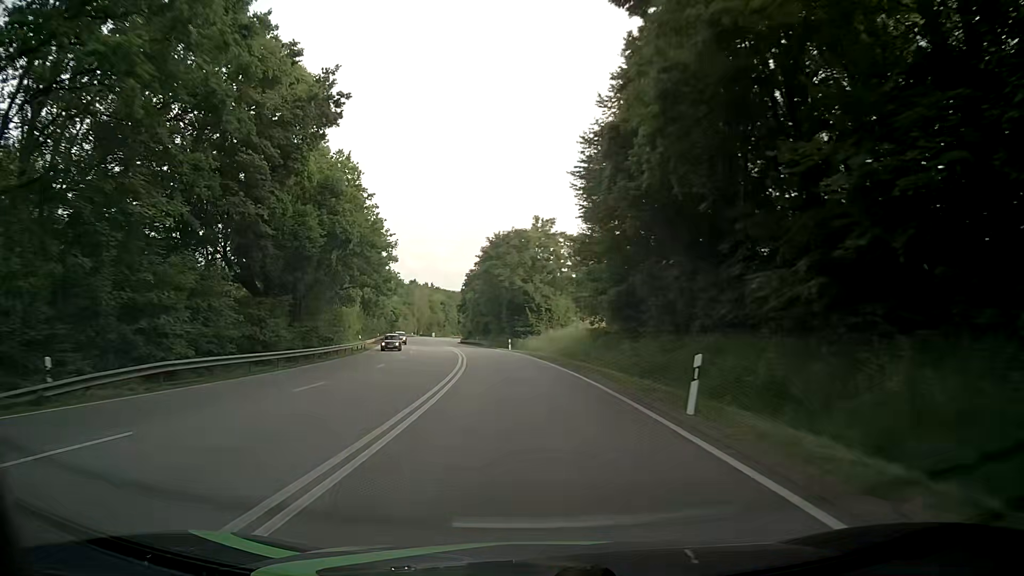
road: primary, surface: asphalt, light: Day
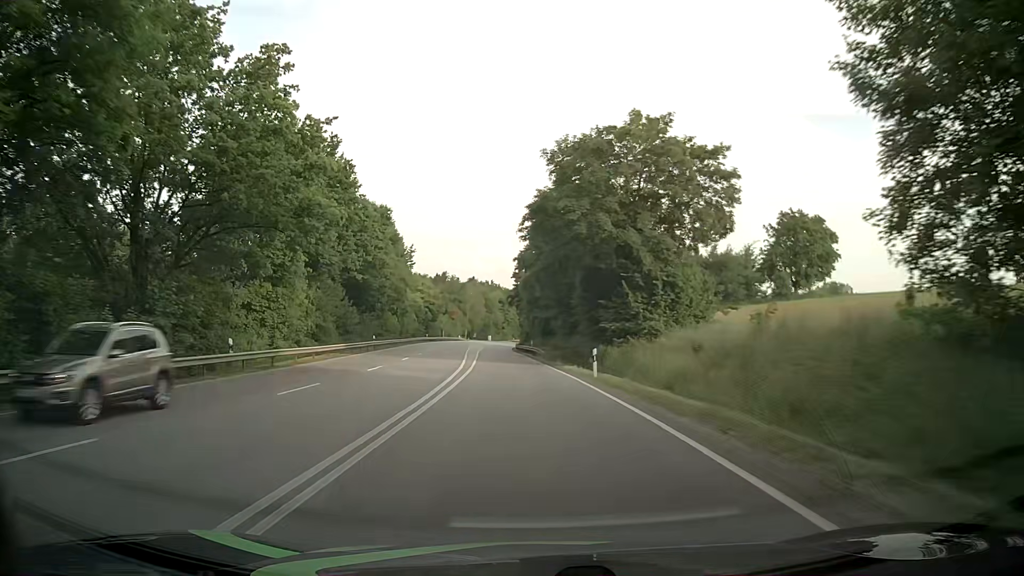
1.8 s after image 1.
(-1.8, +37.5) m; -5°
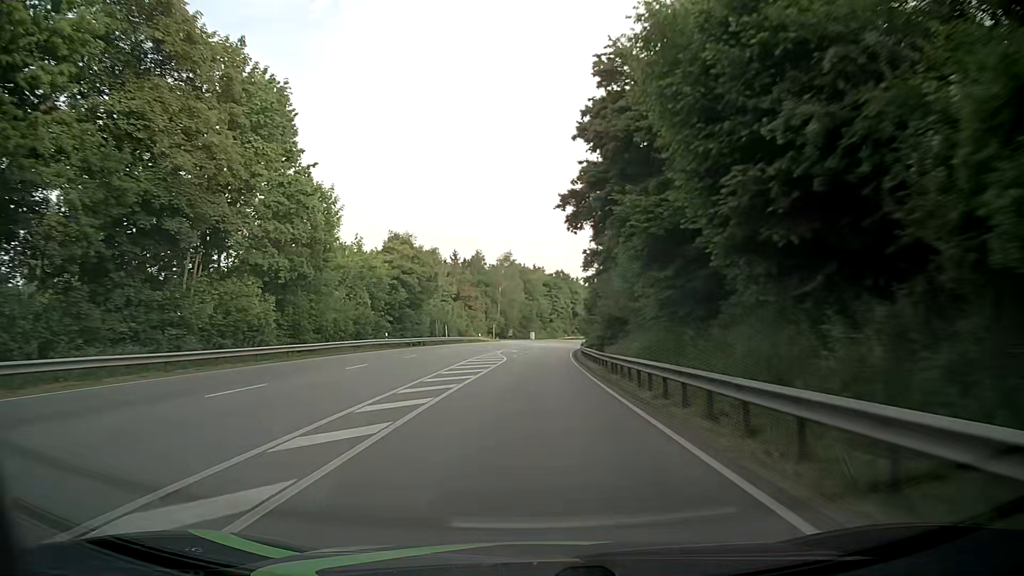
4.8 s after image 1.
(-3.6, +62.6) m; -4°
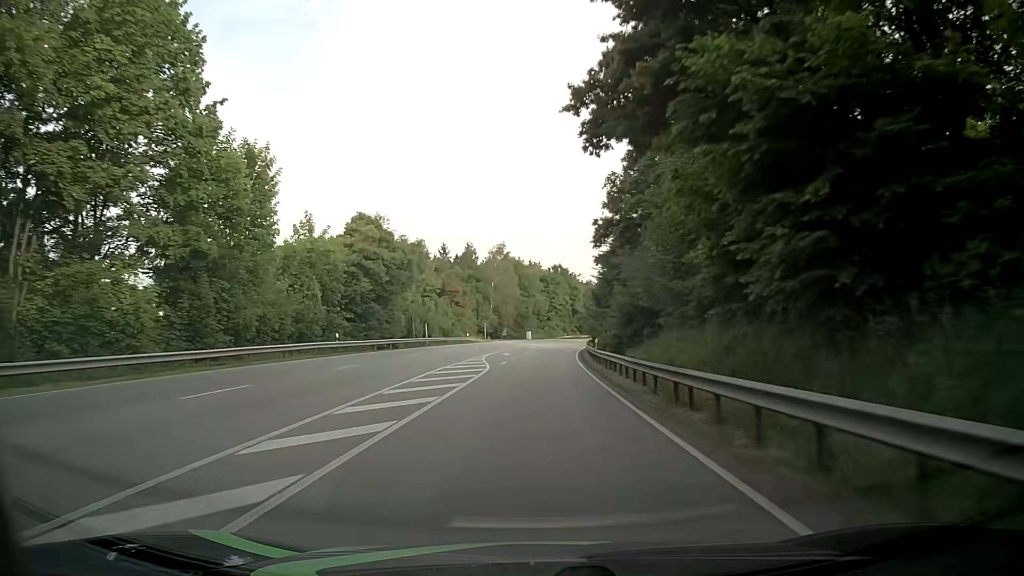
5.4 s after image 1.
(0.0, +12.6) m; 0°
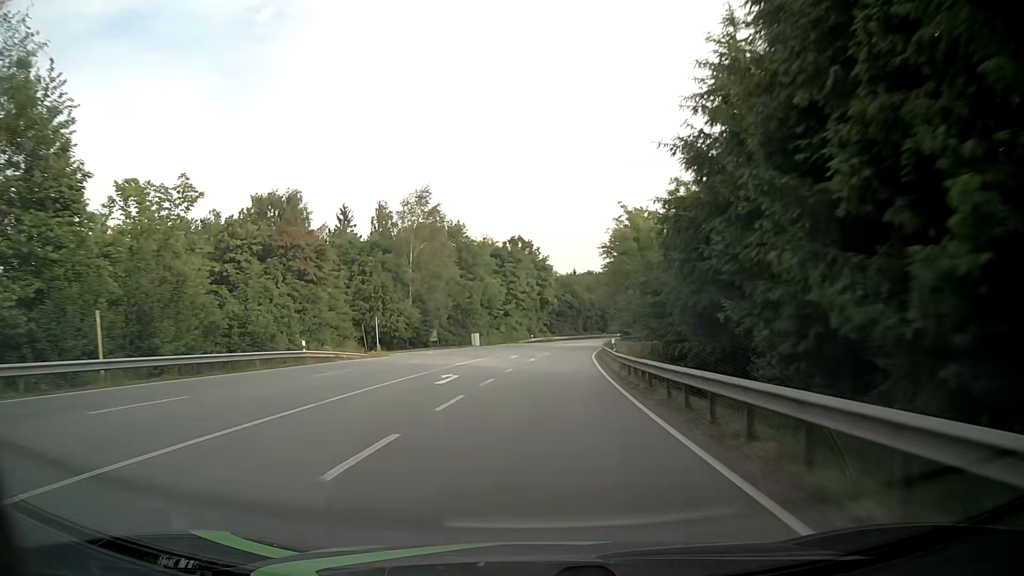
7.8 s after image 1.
(+1.1, +50.2) m; +3°
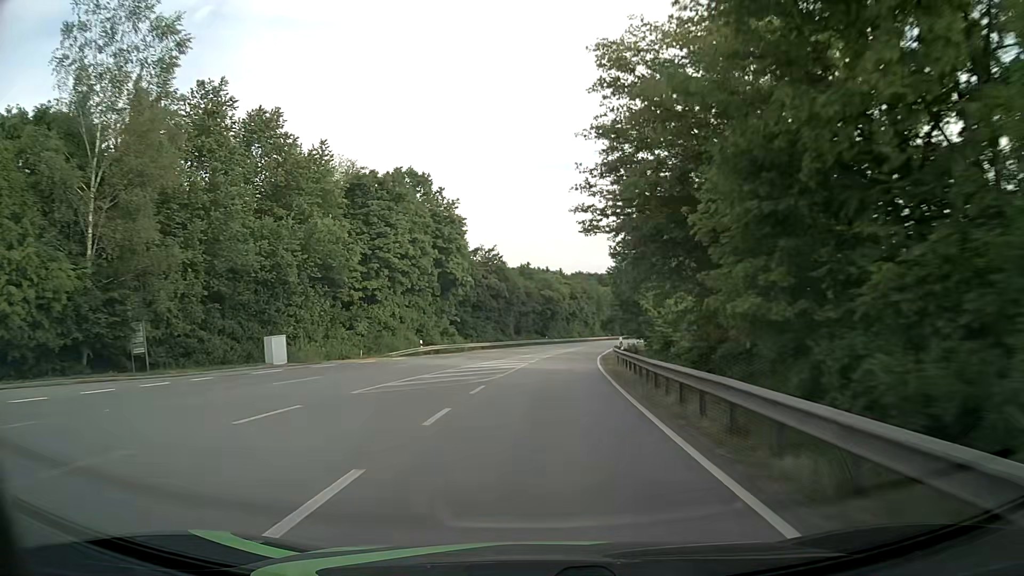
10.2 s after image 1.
(+2.8, +49.9) m; +7°
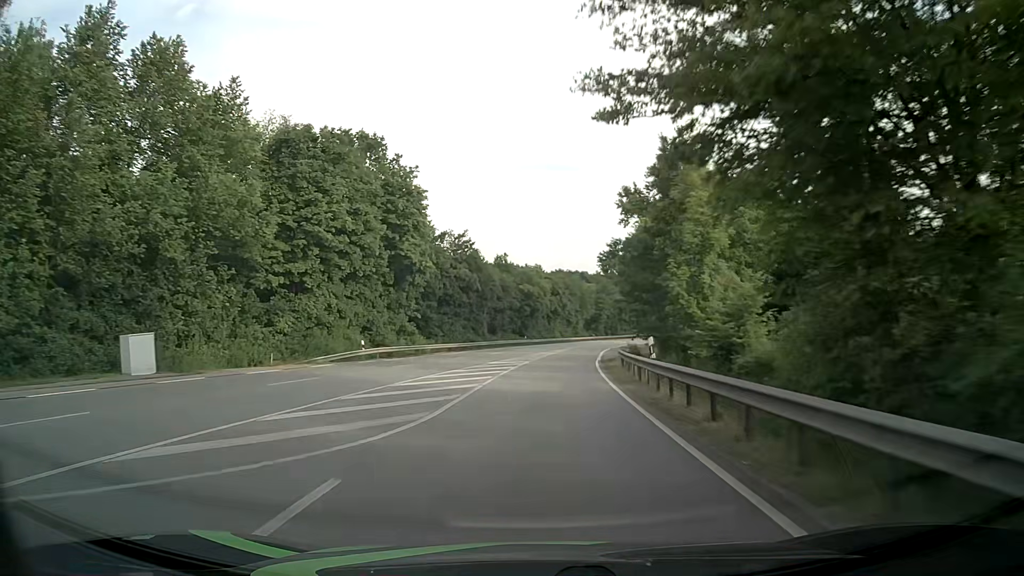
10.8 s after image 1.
(+0.2, +12.5) m; +2°
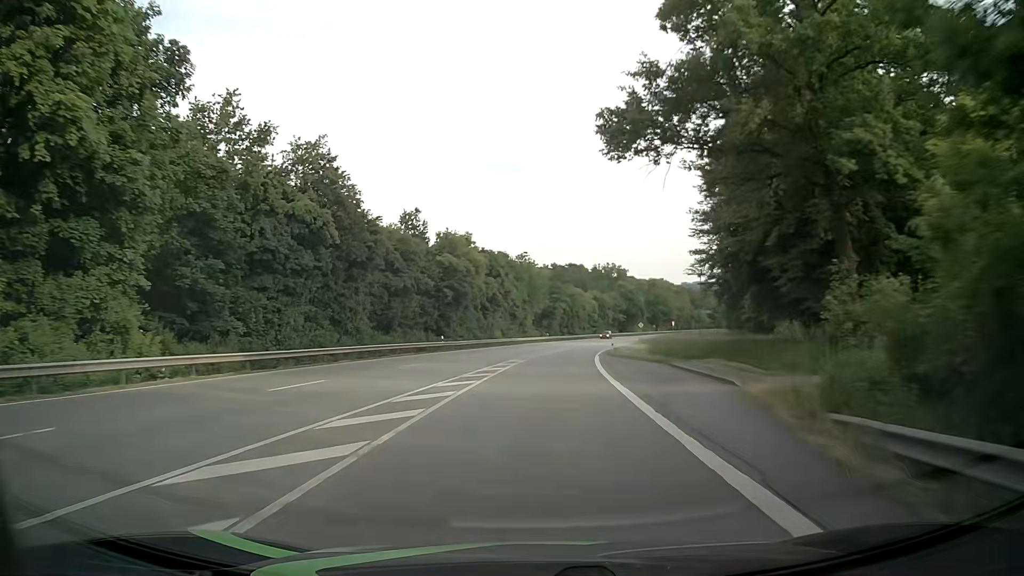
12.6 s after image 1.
(+1.6, +37.5) m; +5°
(0, +10) (0, +20) (+1, +30) (+2, +40) (+3, +50) (+4, +60) (+6, +70) (+7, +80) (+9, +89) (+11, +99) m
